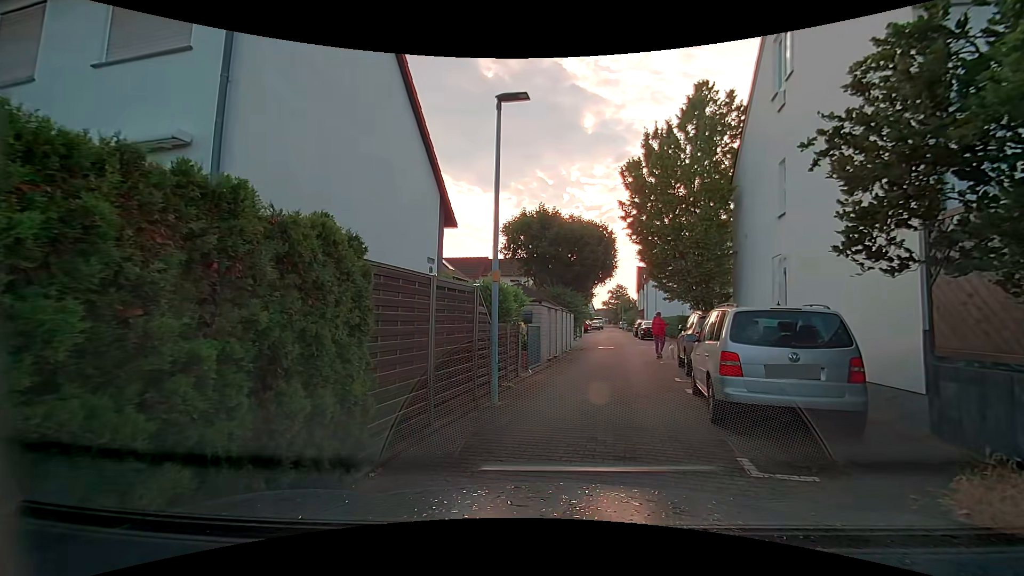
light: Day
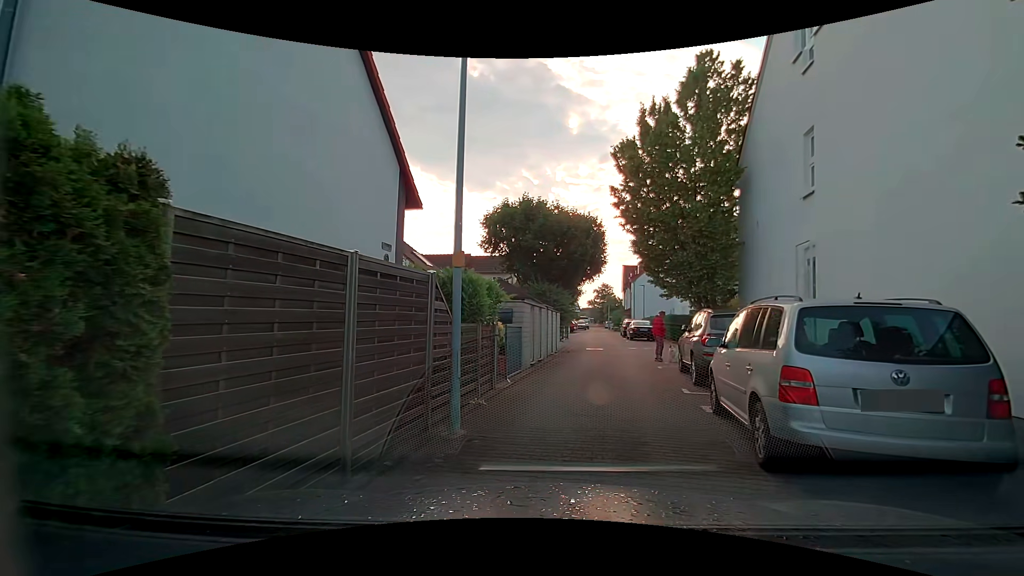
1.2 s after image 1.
(0.0, +2.2) m; 0°
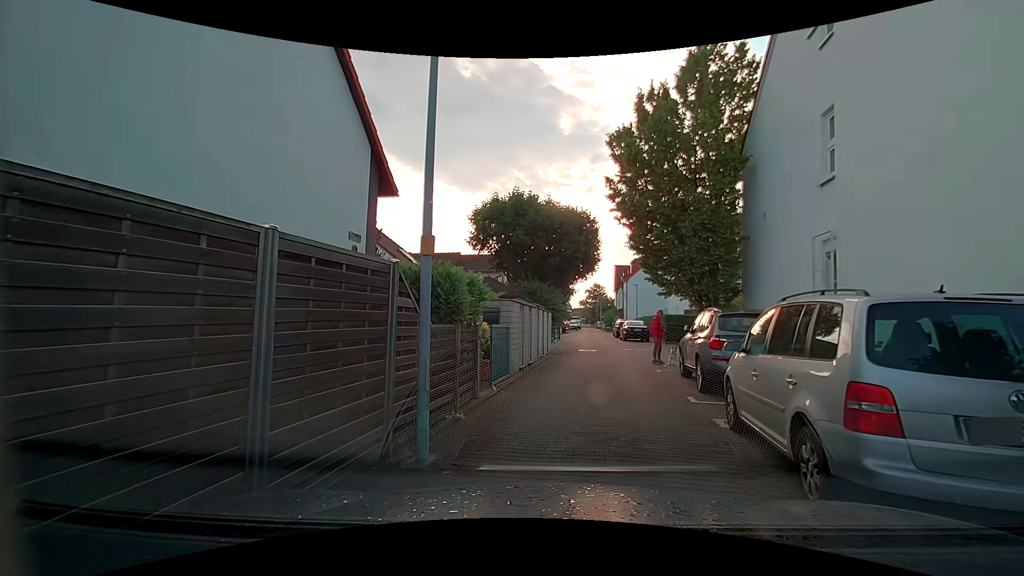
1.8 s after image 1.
(0.0, +1.1) m; 0°
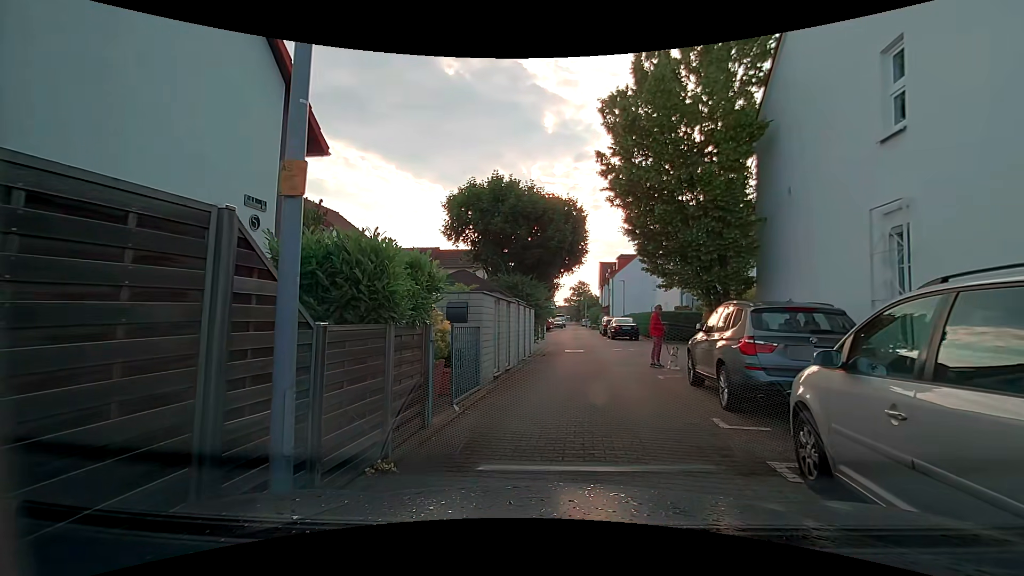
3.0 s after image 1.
(+0.1, +2.4) m; 0°
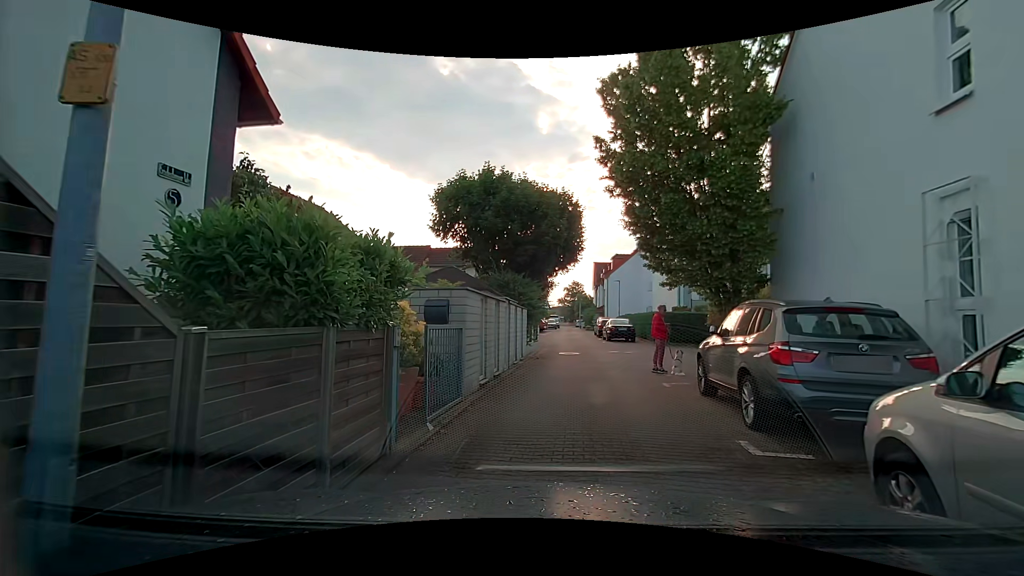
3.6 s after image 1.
(+0.1, +1.2) m; +3°
